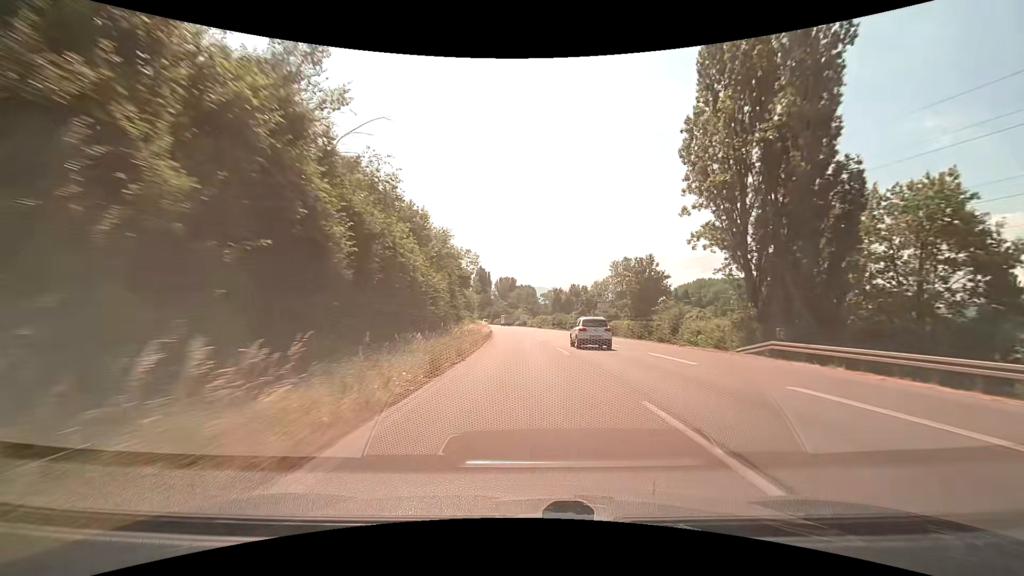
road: trunk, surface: asphalt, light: Day
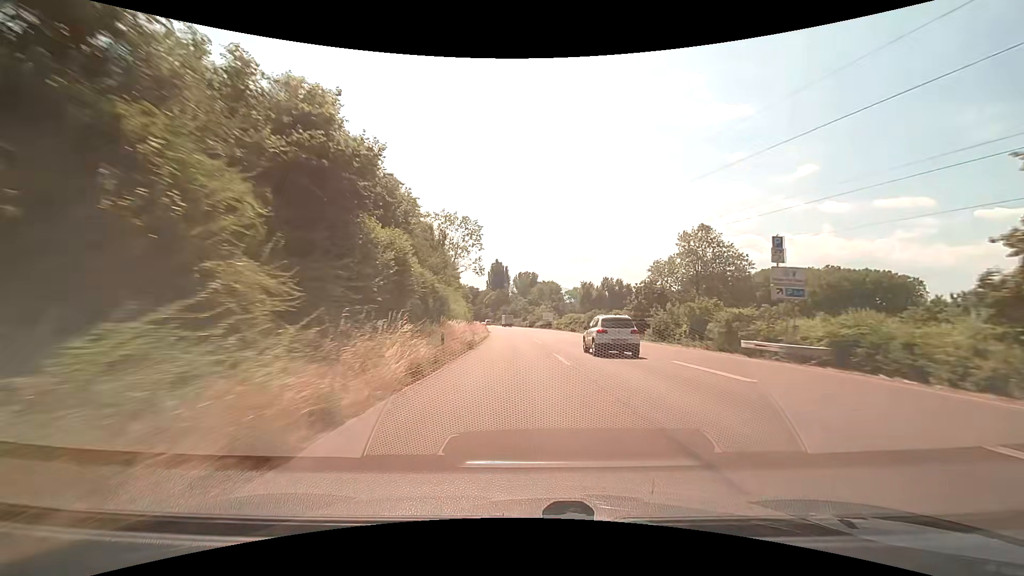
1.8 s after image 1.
(-0.8, +41.3) m; -3°
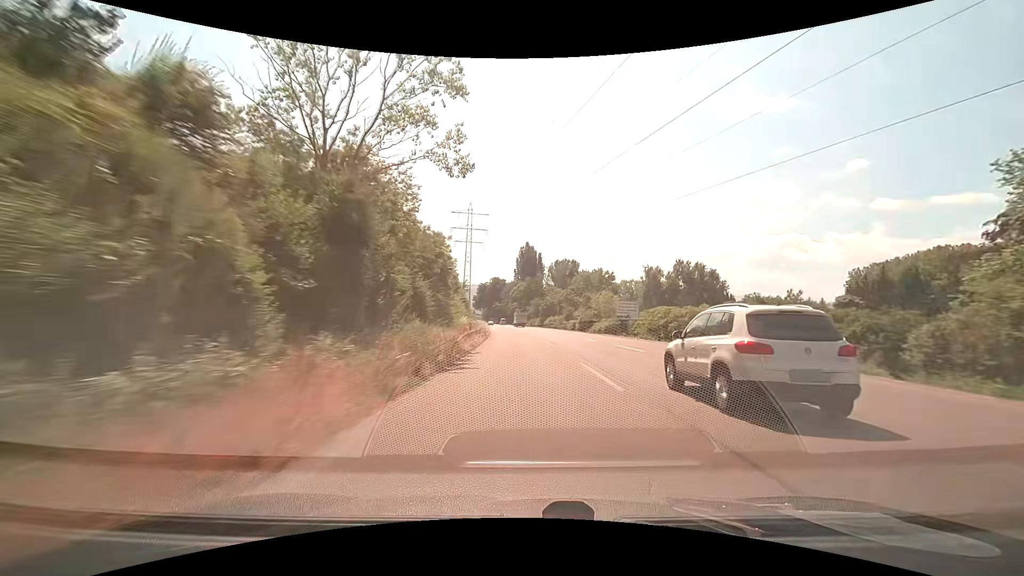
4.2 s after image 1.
(-2.4, +60.2) m; -4°
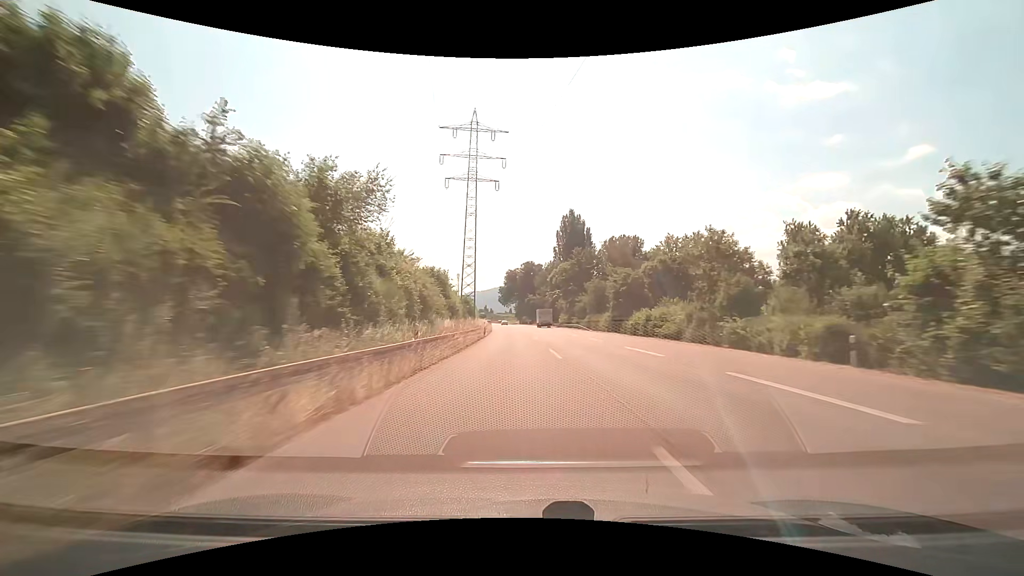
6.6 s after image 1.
(-2.0, +64.6) m; -4°
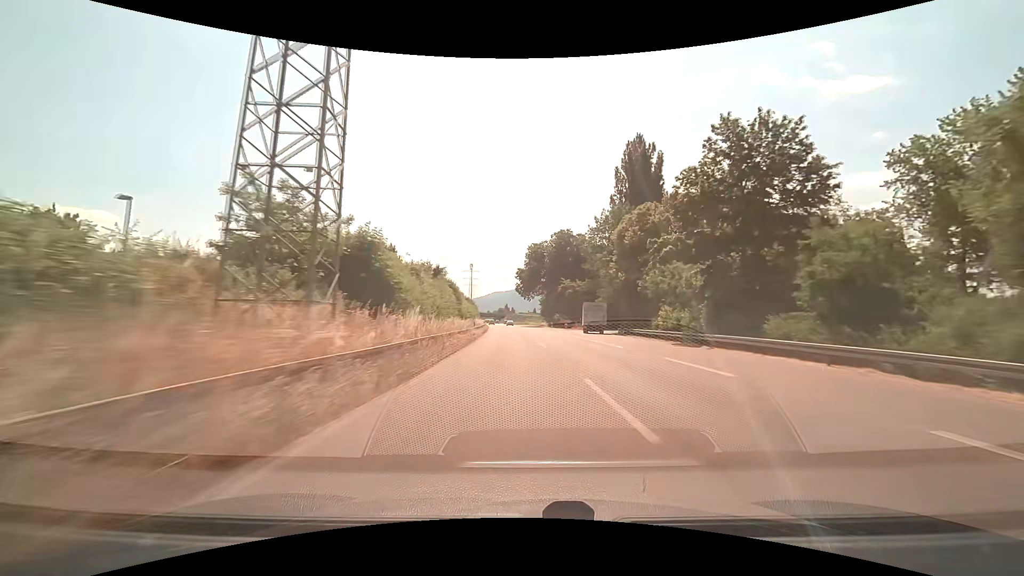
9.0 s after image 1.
(-2.4, +66.0) m; -3°
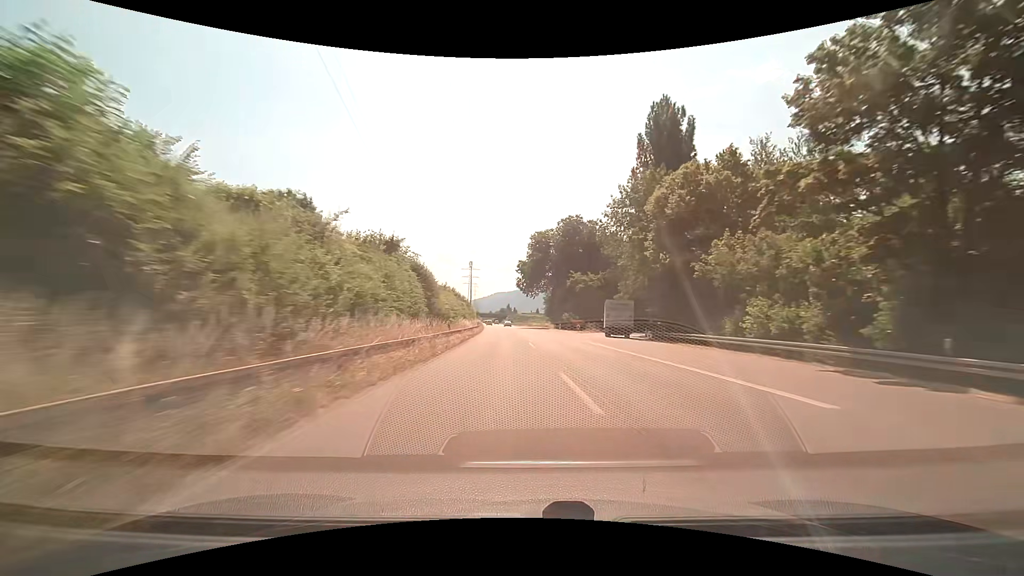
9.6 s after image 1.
(-0.1, +16.6) m; 0°
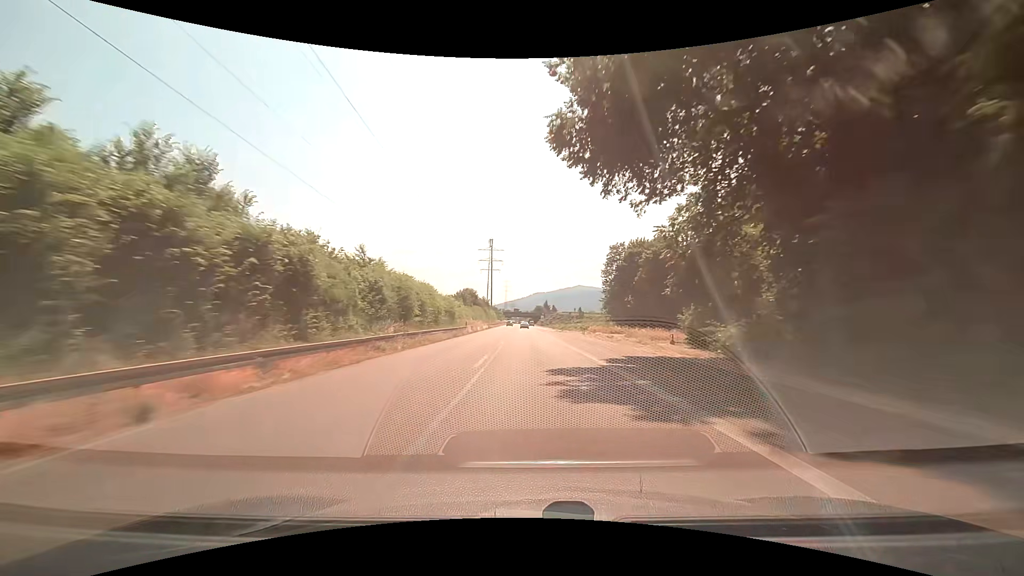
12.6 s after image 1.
(-1.8, +83.3) m; -4°
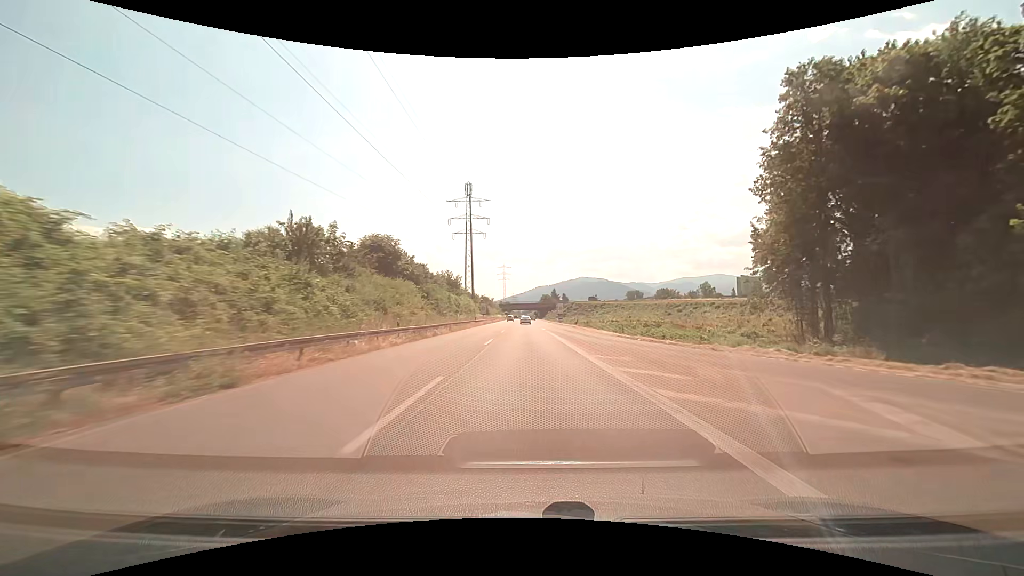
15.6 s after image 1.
(-0.7, +80.9) m; 0°
(0, +10) (0, +20) (0, +30) (0, +40) (0, +50) (0, +60) (0, +70) (0, +80) (0, +90) (-1, +100) m
